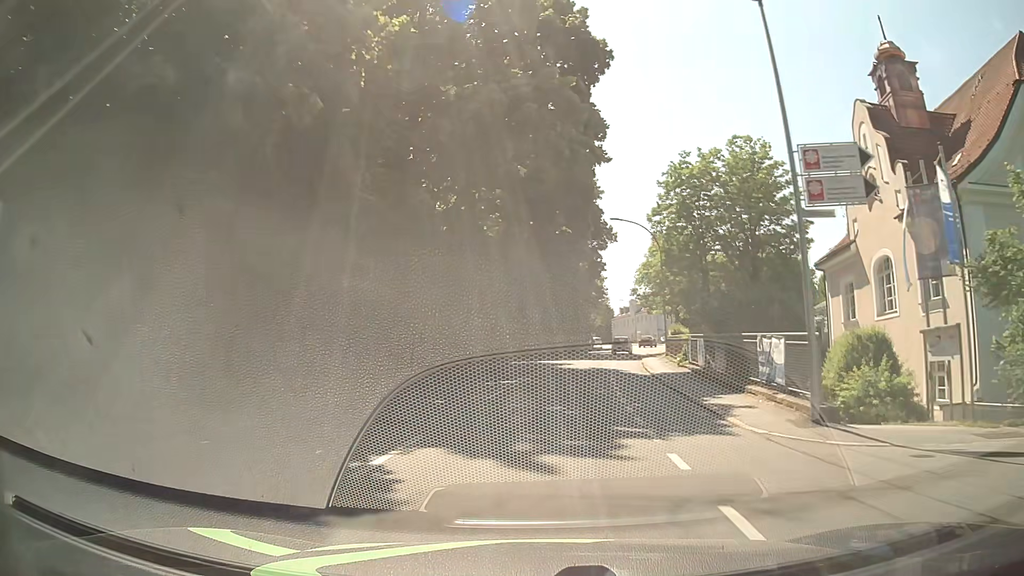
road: tertiary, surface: asphalt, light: Day
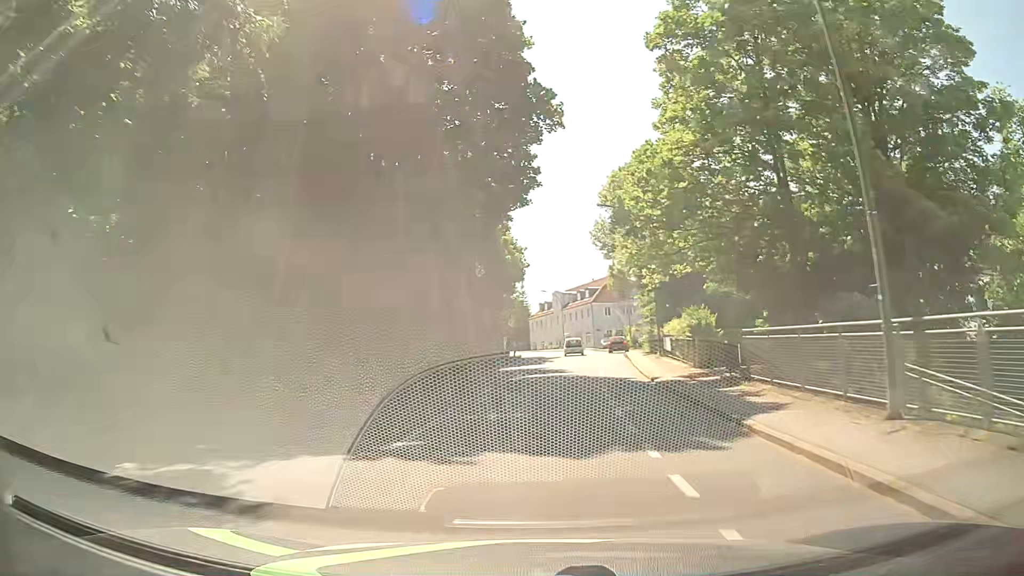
(+2.1, +33.6) m; +6°
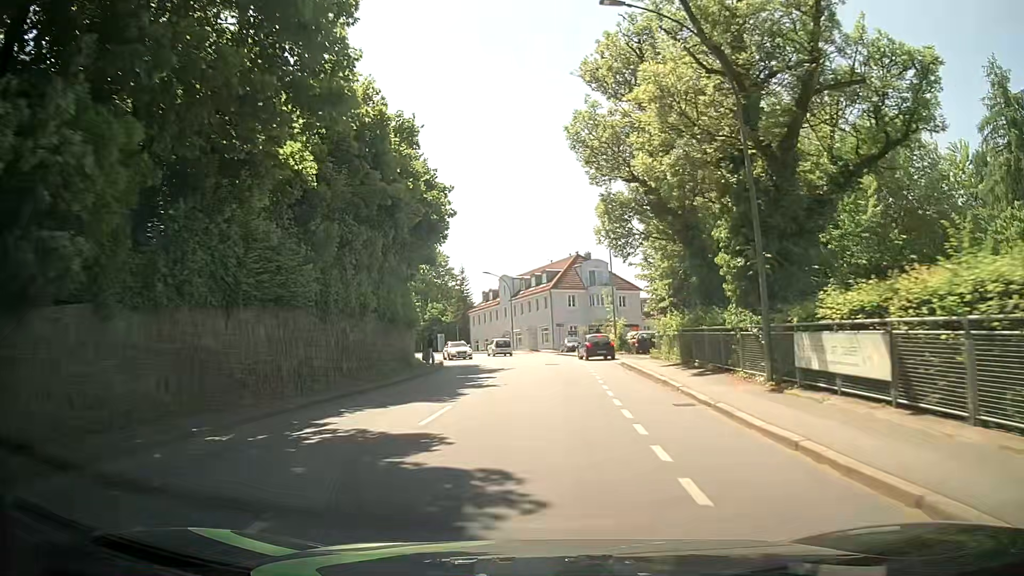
(+1.3, +24.4) m; +5°
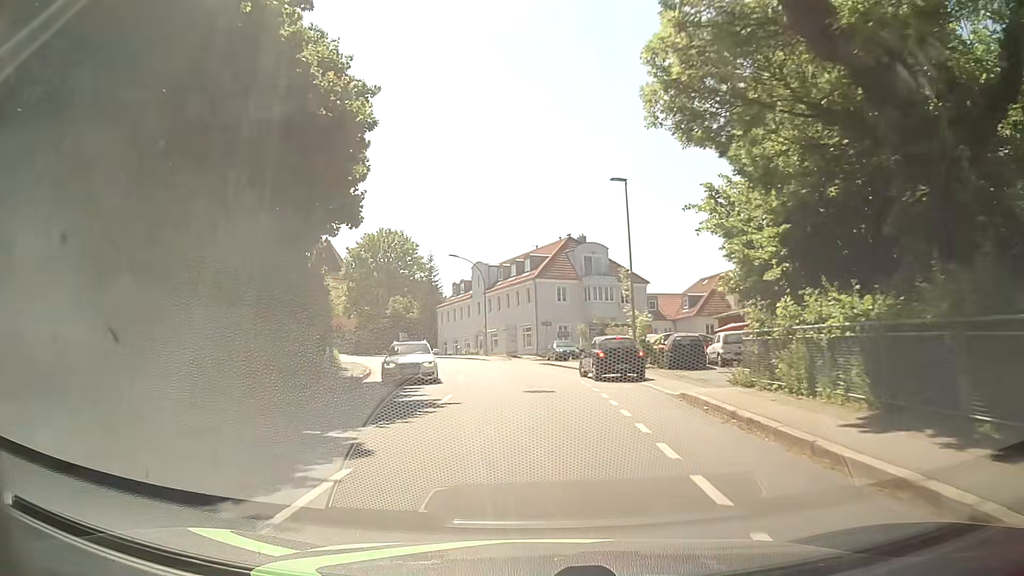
(+0.3, +15.8) m; 0°
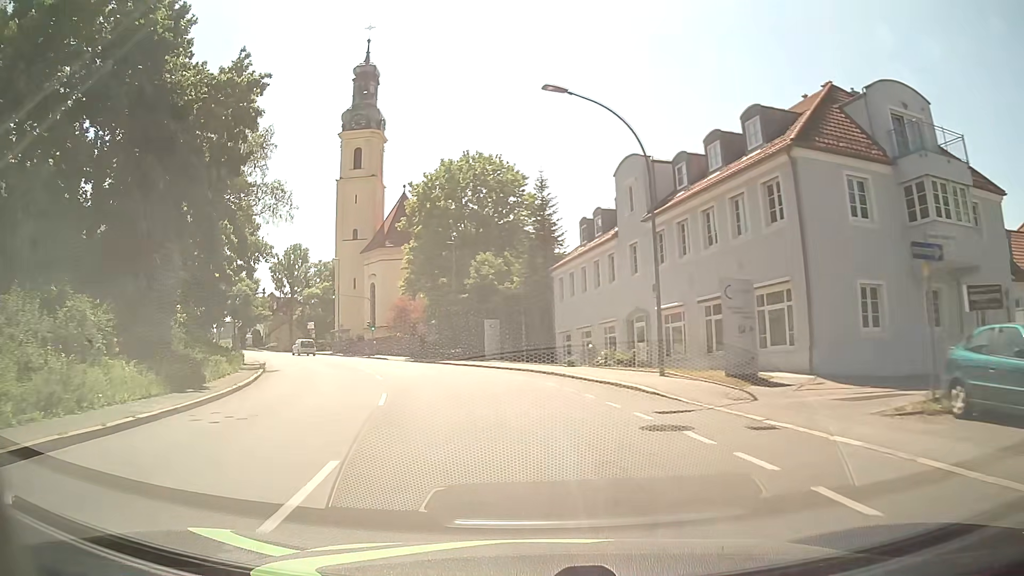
(-2.2, +38.1) m; -11°
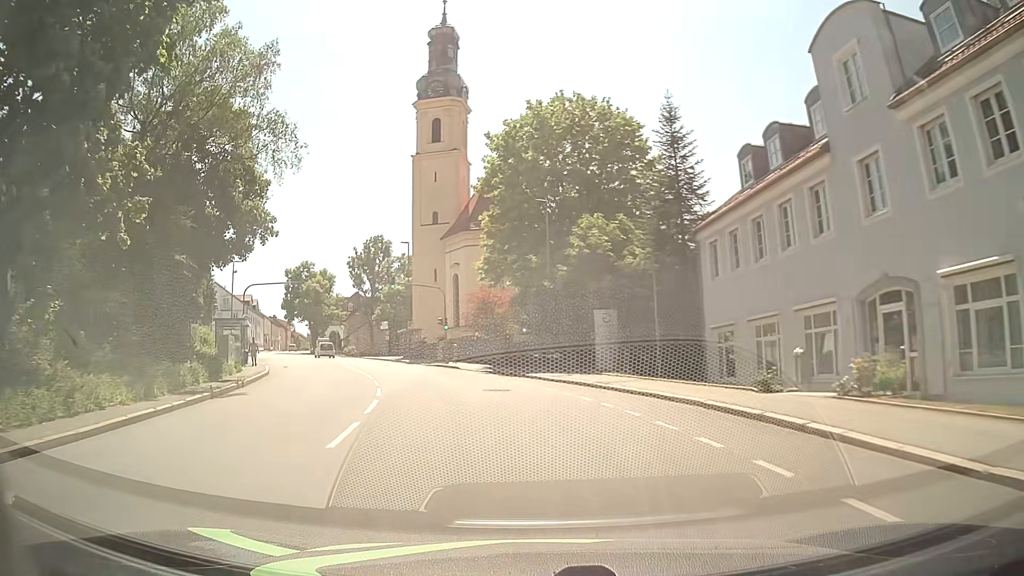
(-1.1, +14.8) m; -9°
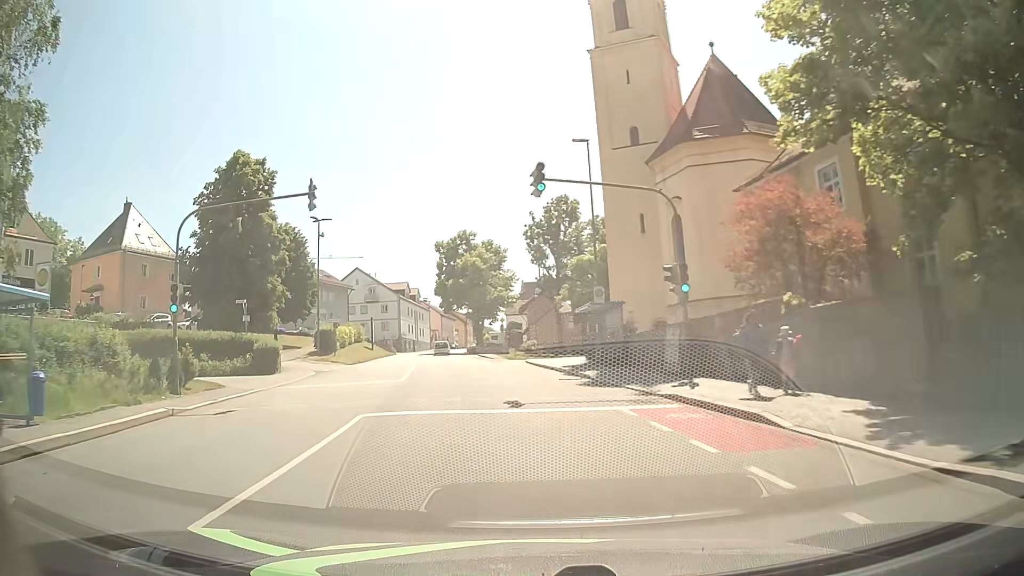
(-4.4, +29.1) m; -18°
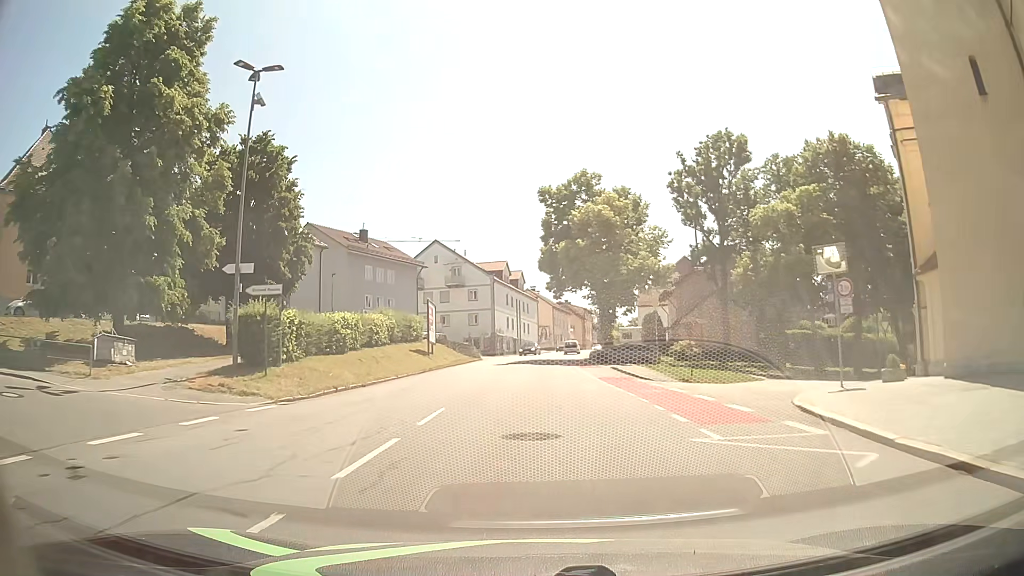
(-3.3, +30.2) m; -10°
(0, +10) (0, +20) (0, +30) (0, +40) (0, +50) (+1, +60) (+2, +70) (+4, +80) (+5, +90) (+7, +100) m
